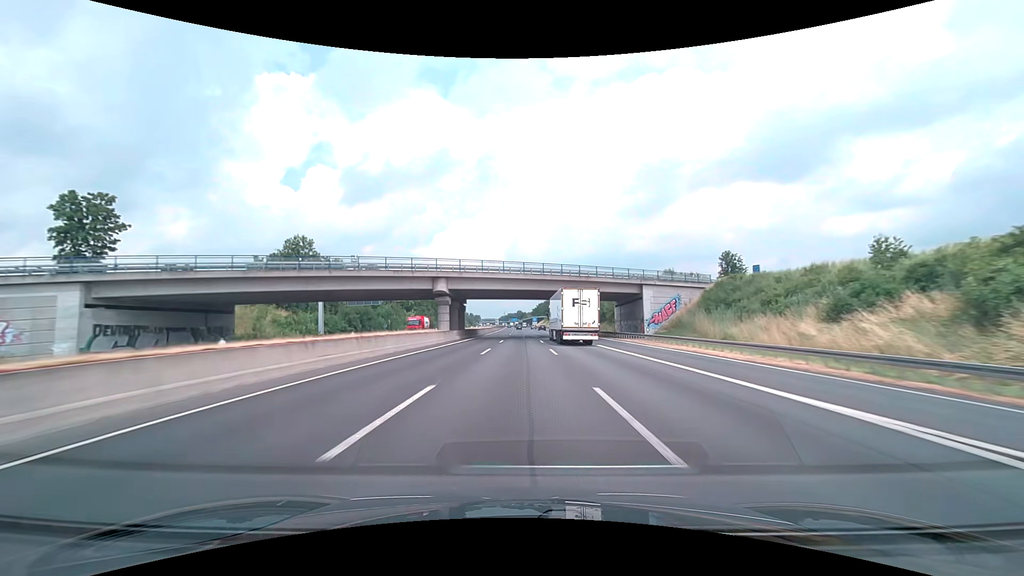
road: motorway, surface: asphalt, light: Day
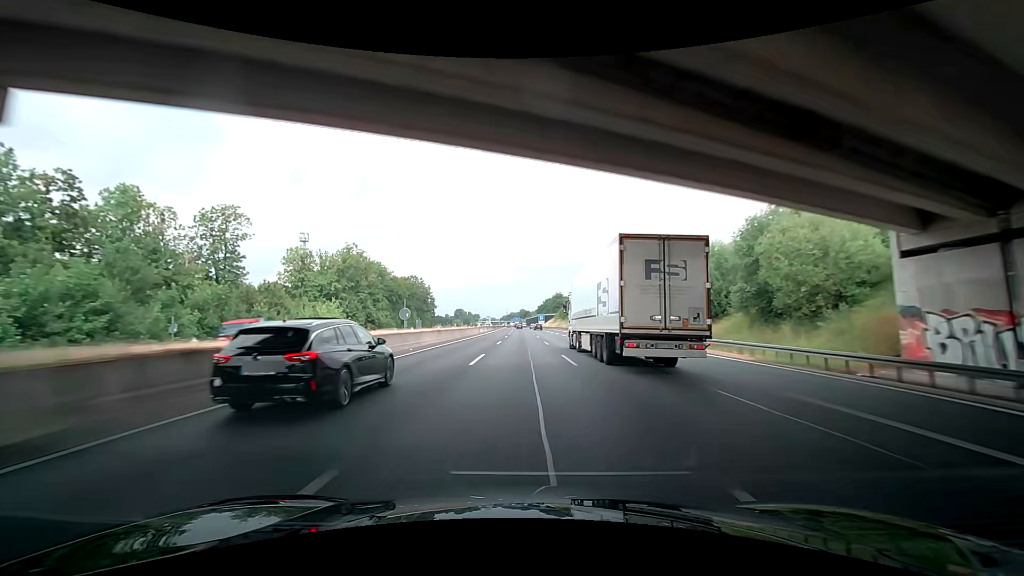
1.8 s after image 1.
(-0.3, +61.8) m; 0°
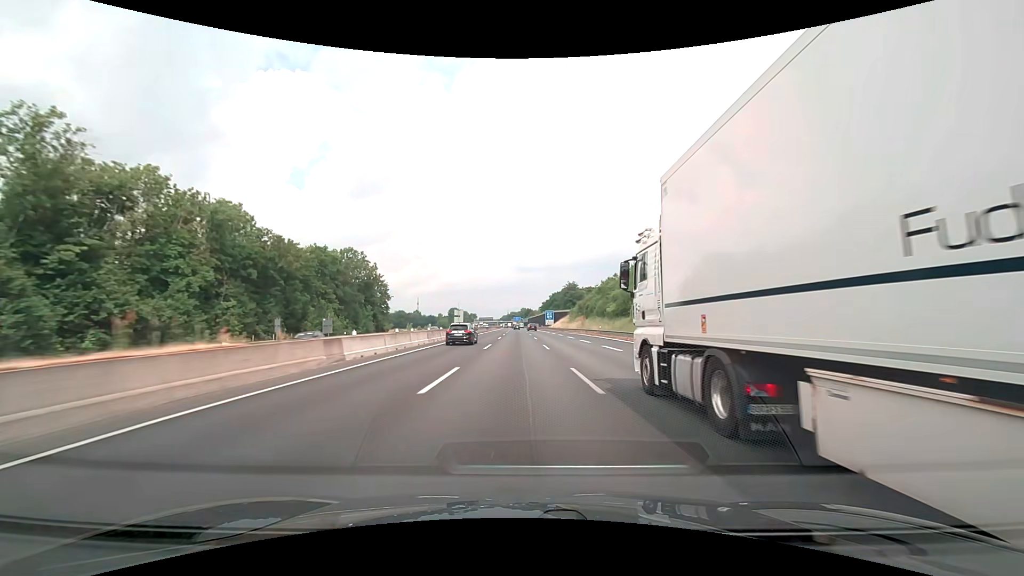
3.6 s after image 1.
(-0.8, +61.8) m; -1°
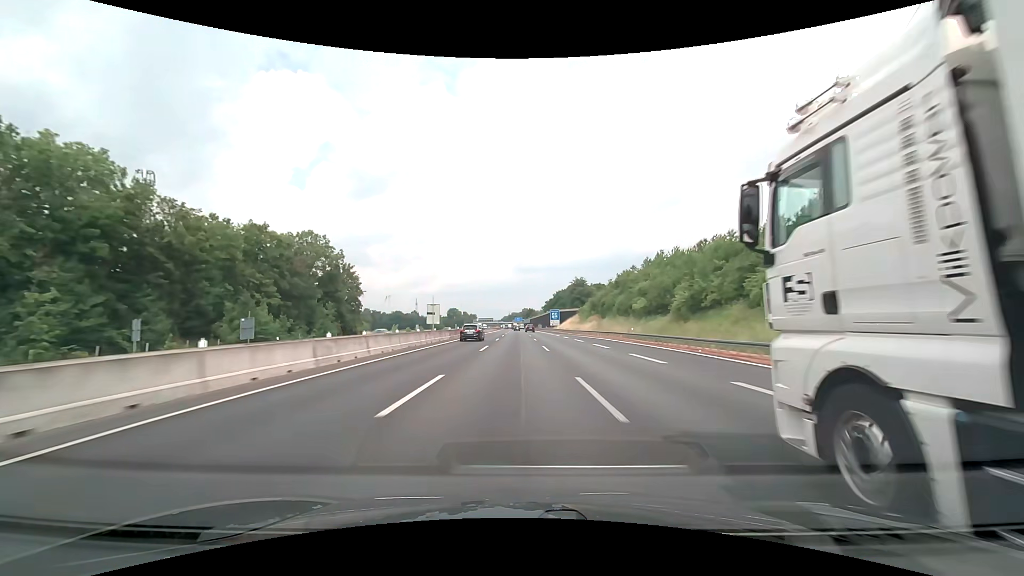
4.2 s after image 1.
(0.0, +20.6) m; 0°
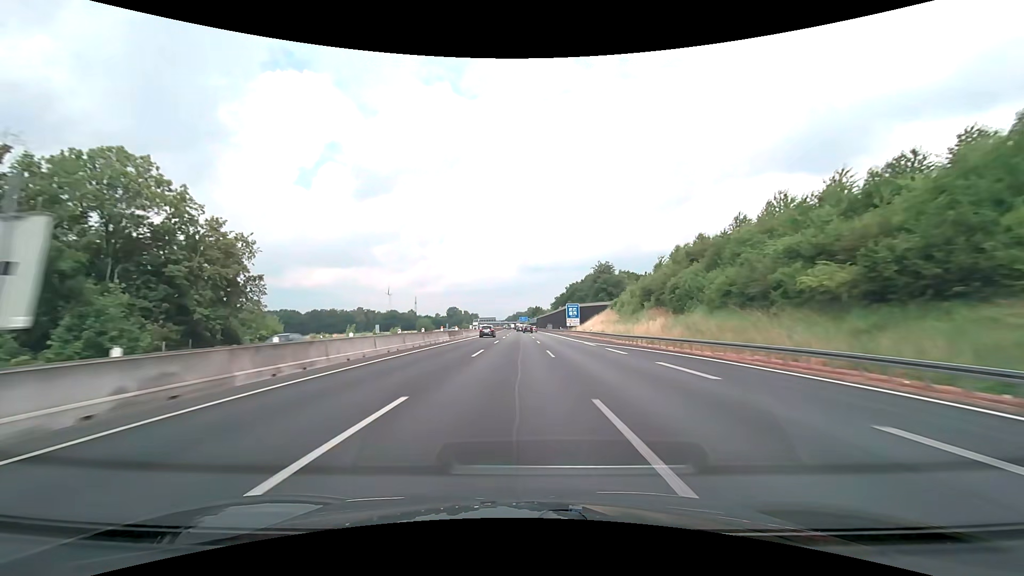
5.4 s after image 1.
(-0.2, +41.1) m; -1°
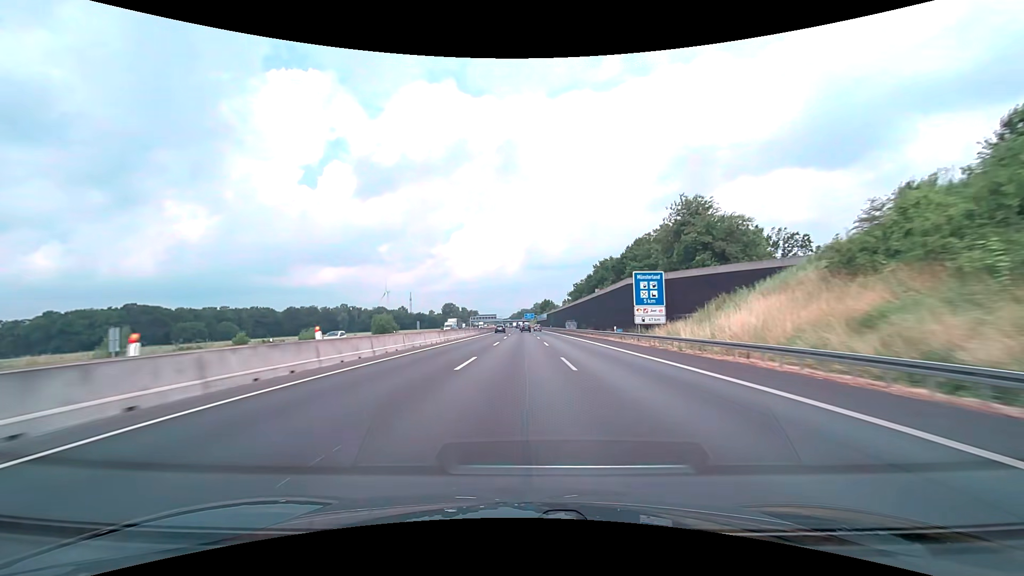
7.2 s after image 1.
(-0.3, +61.8) m; -1°
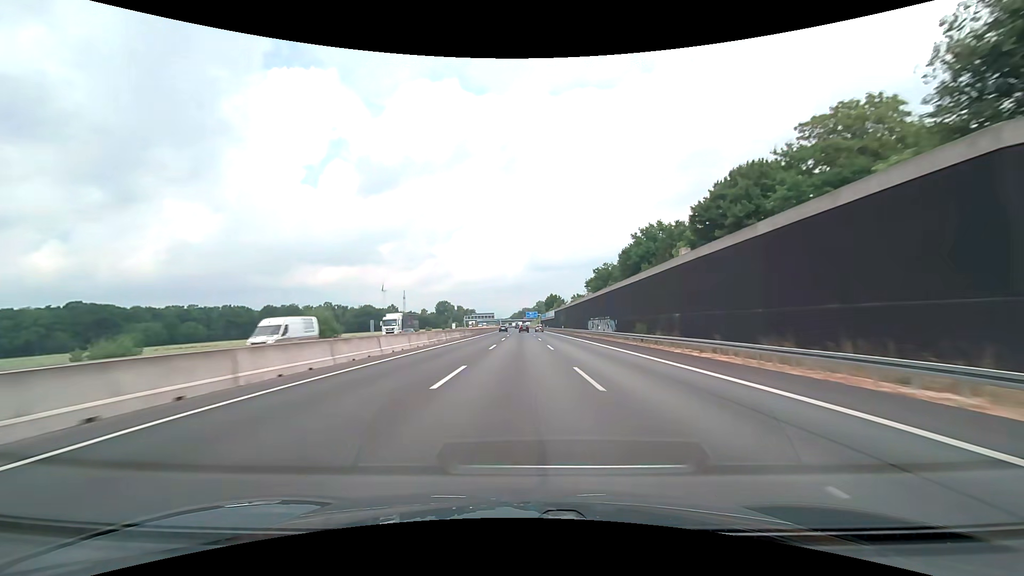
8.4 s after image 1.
(-0.1, +41.2) m; 0°
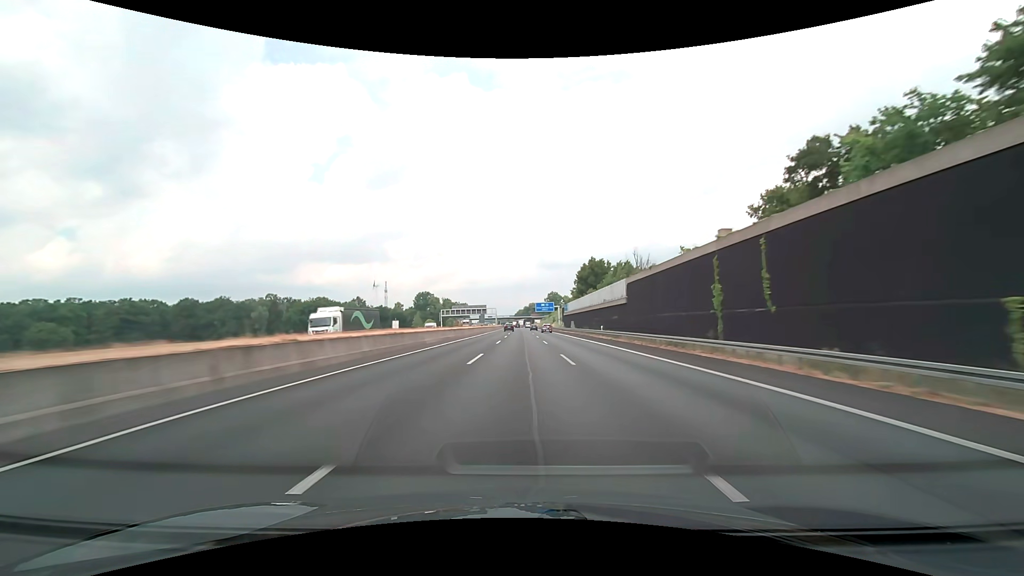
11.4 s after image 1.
(-0.7, +103.1) m; -1°
(0, +10) (0, +20) (0, +30) (0, +40) (0, +50) (0, +60) (0, +70) (0, +80) (0, +90) (-1, +100) m
